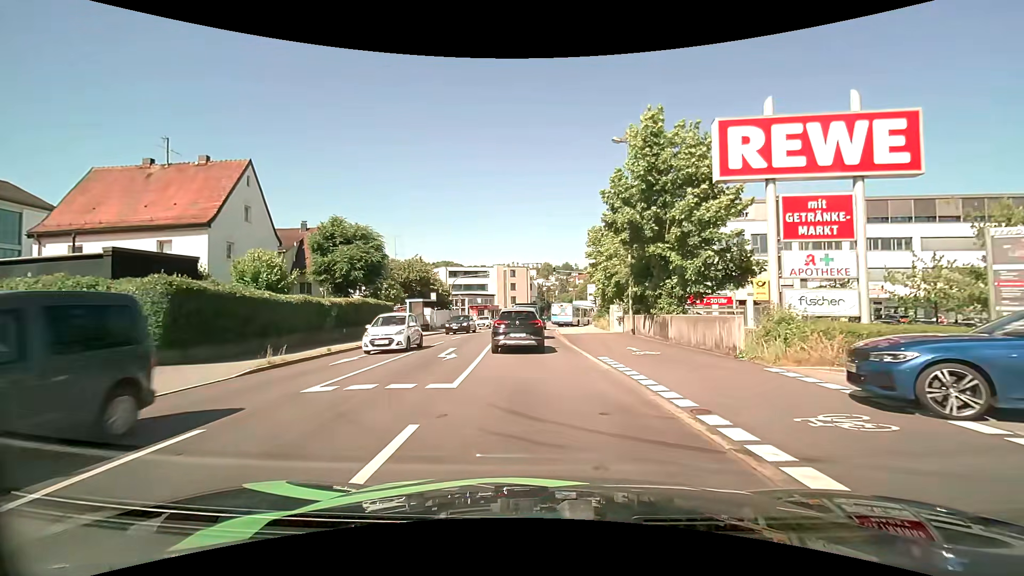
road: tertiary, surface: asphalt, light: Day
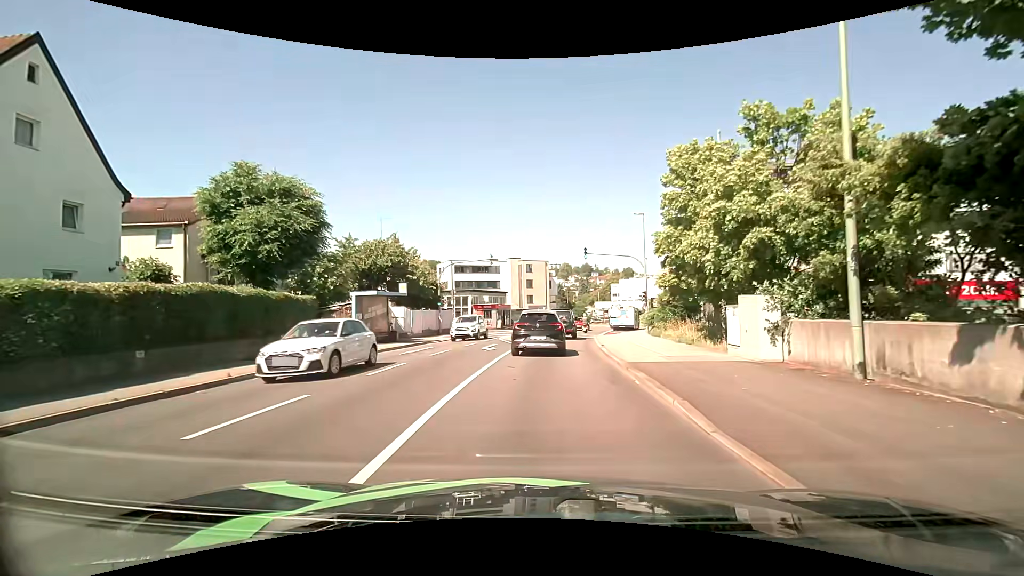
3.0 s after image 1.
(-0.3, +16.5) m; -1°
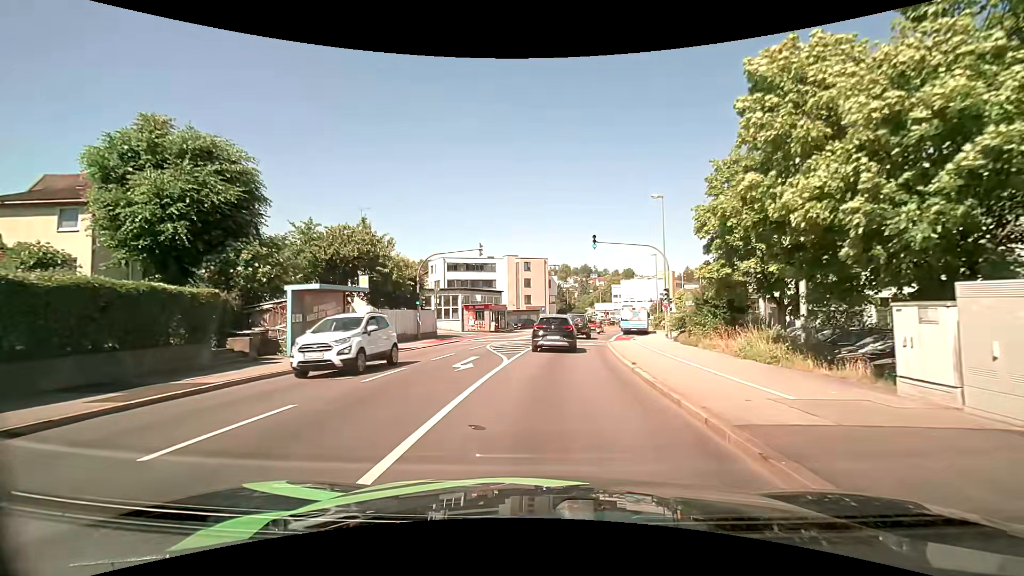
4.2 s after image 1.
(-0.2, +6.8) m; 0°
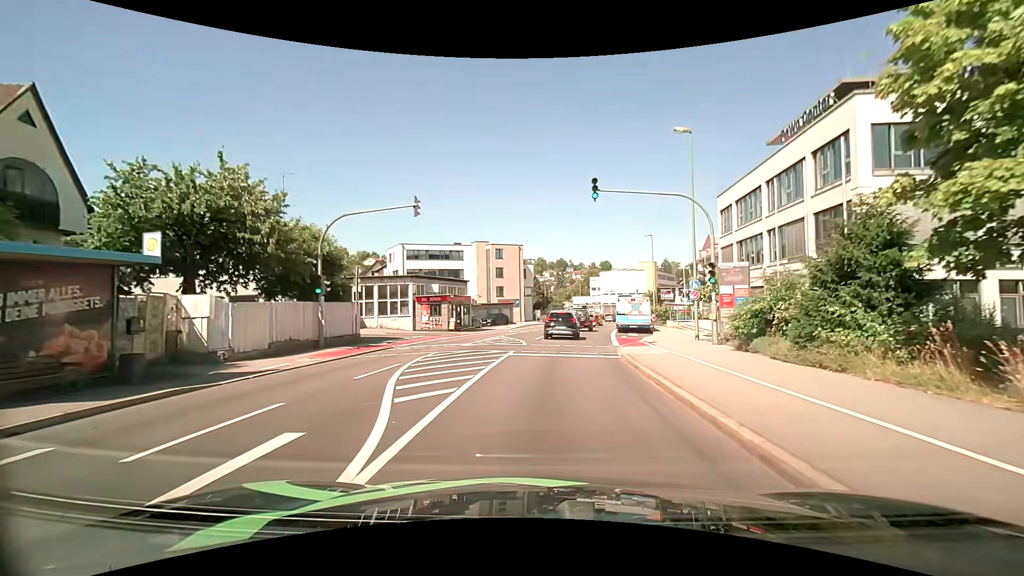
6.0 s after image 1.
(0.0, +12.0) m; +2°
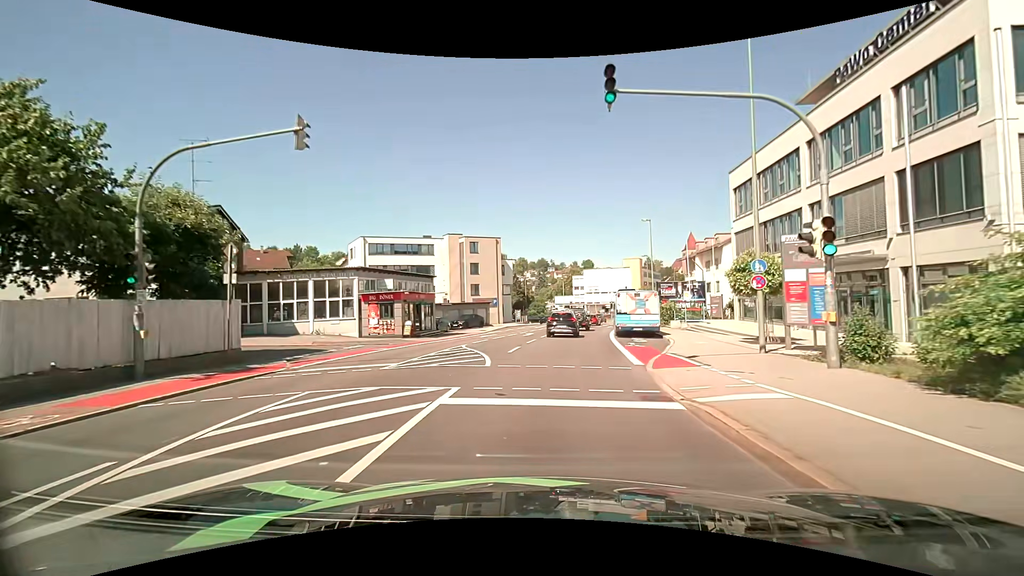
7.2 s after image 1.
(+0.2, +9.0) m; +2°
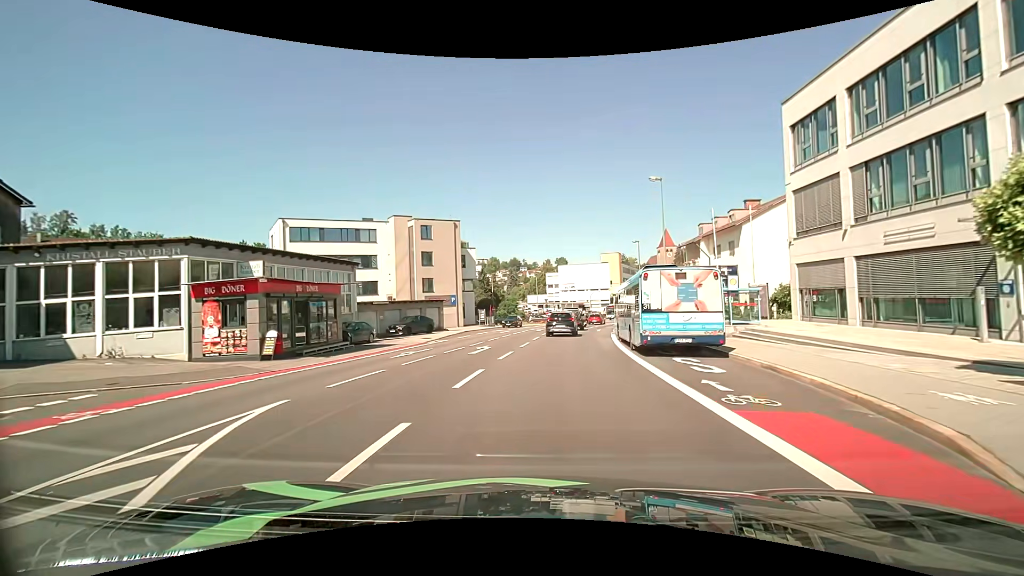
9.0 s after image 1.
(+0.4, +14.5) m; +4°
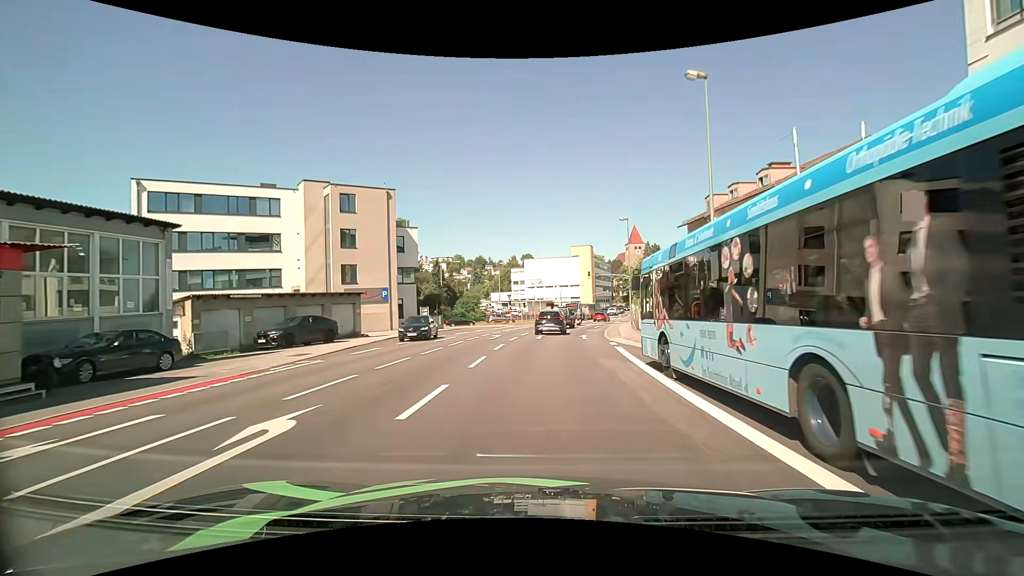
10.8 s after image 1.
(+0.2, +14.7) m; +3°
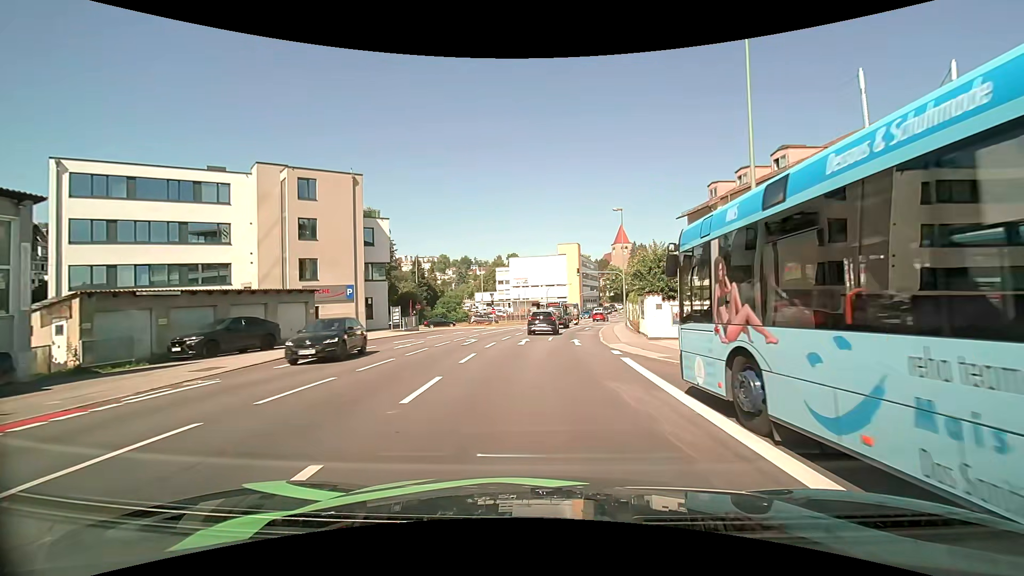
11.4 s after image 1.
(0.0, +4.9) m; +1°
(0, +10) (+1, +20) (+2, +30) (+4, +40) (+5, +50) (+7, +59) (+10, +69) (+14, +78) (+17, +88) (+20, +97) m
